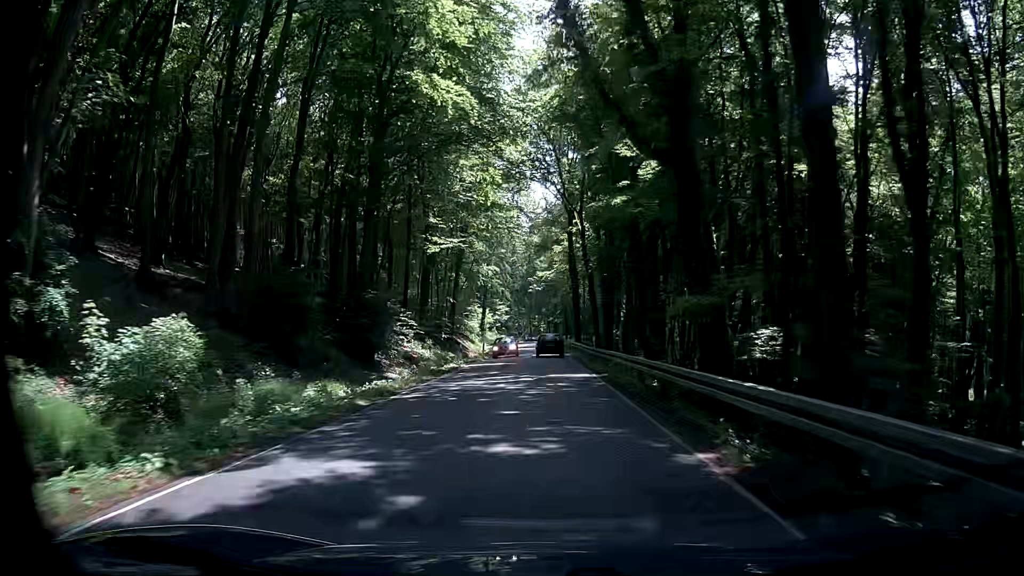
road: secondary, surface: asphalt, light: Day
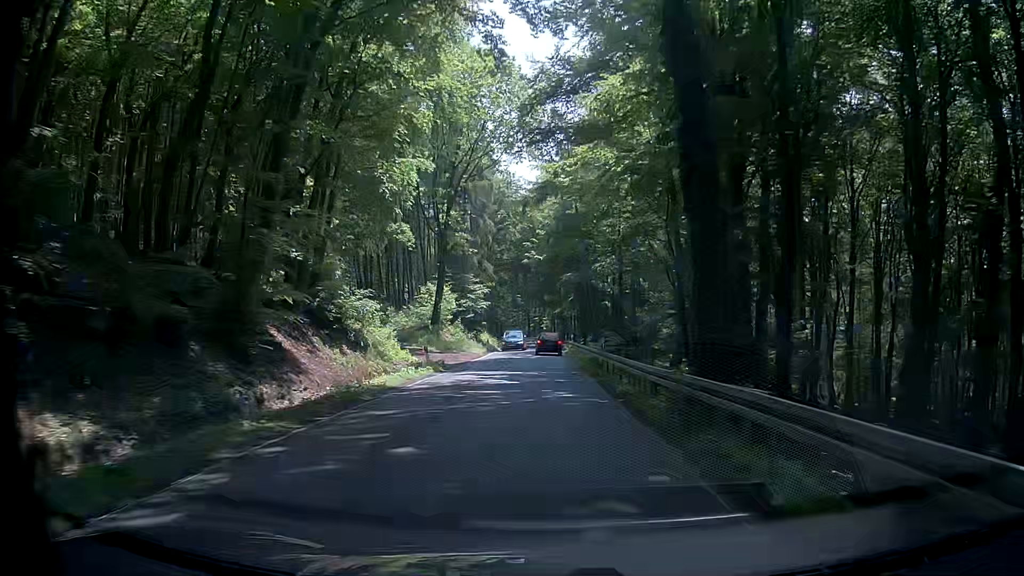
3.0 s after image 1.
(-0.1, +47.6) m; +1°
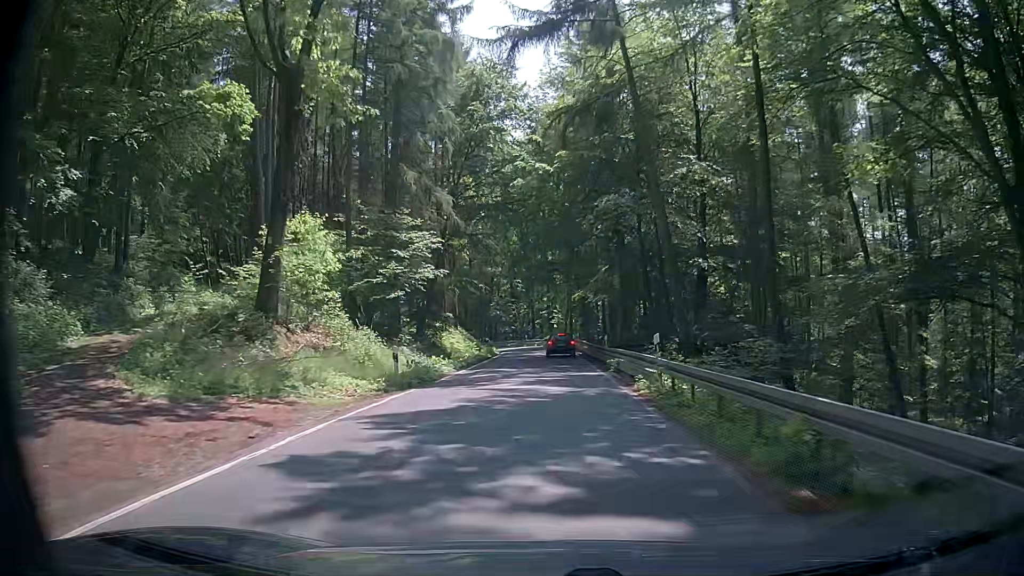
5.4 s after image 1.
(-0.8, +38.6) m; -1°
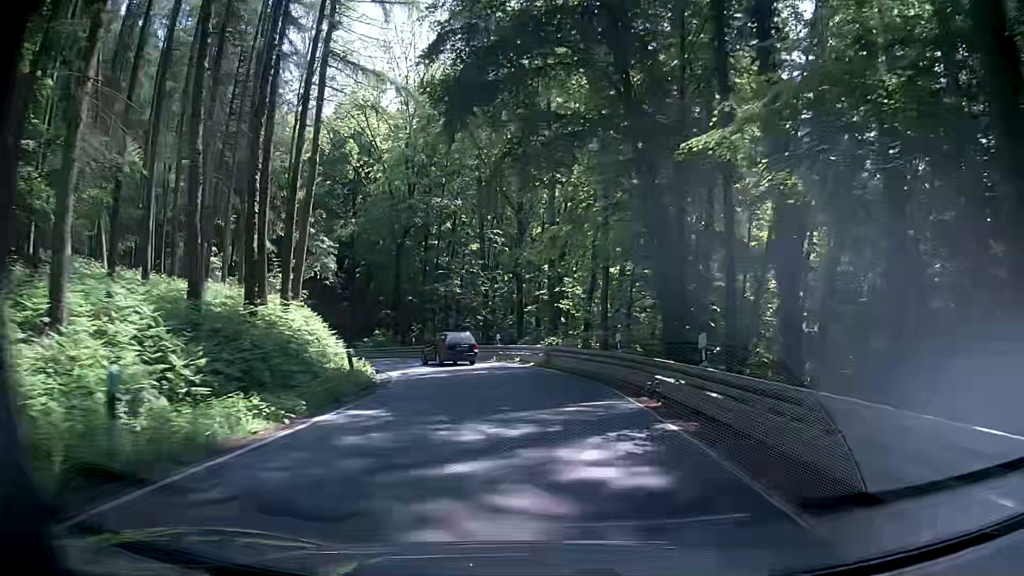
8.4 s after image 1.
(-0.3, +45.2) m; +1°
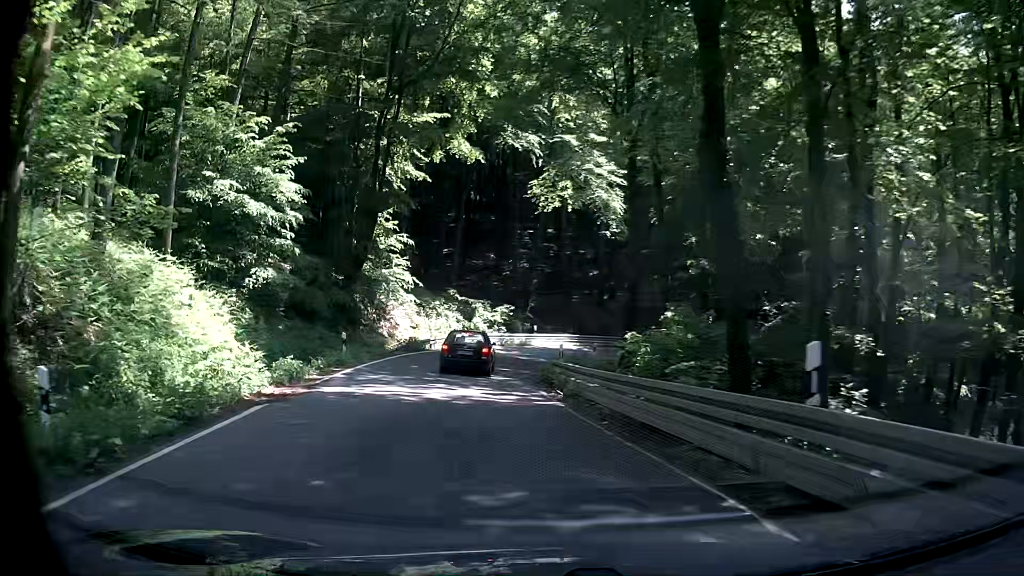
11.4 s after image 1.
(-7.0, +38.5) m; -28°
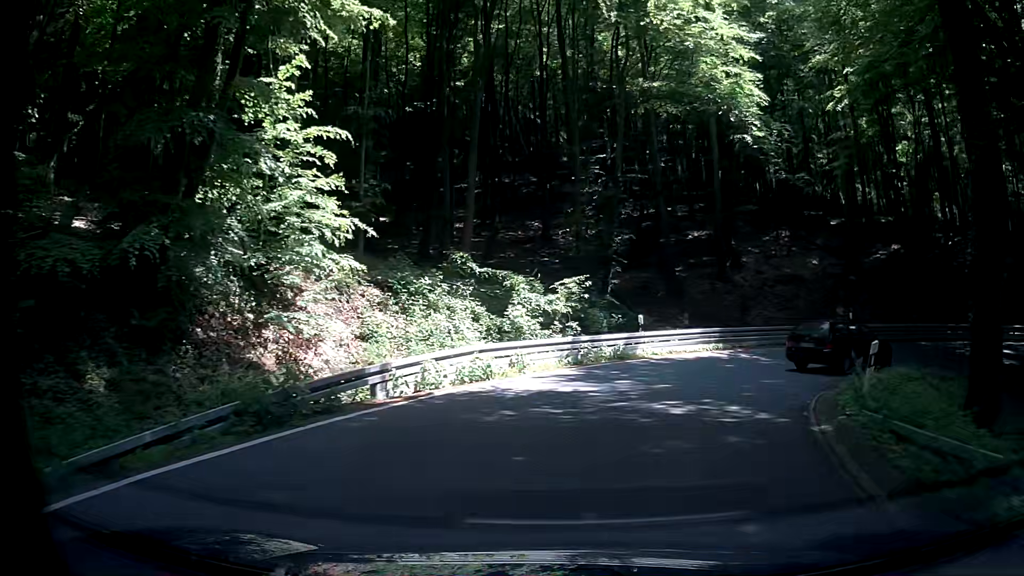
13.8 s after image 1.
(-2.3, +23.9) m; -5°
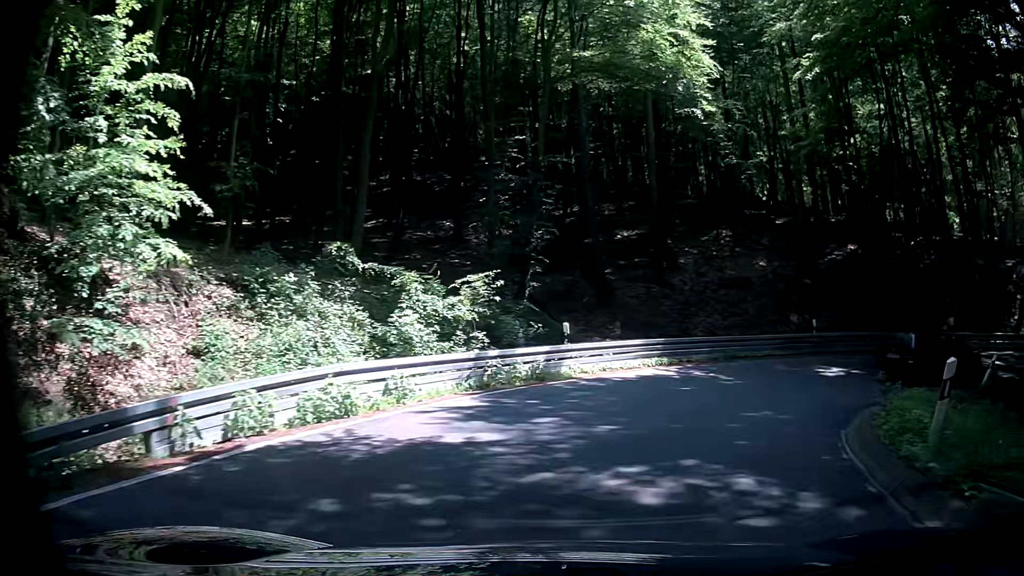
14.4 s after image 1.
(+0.1, +4.8) m; +6°
